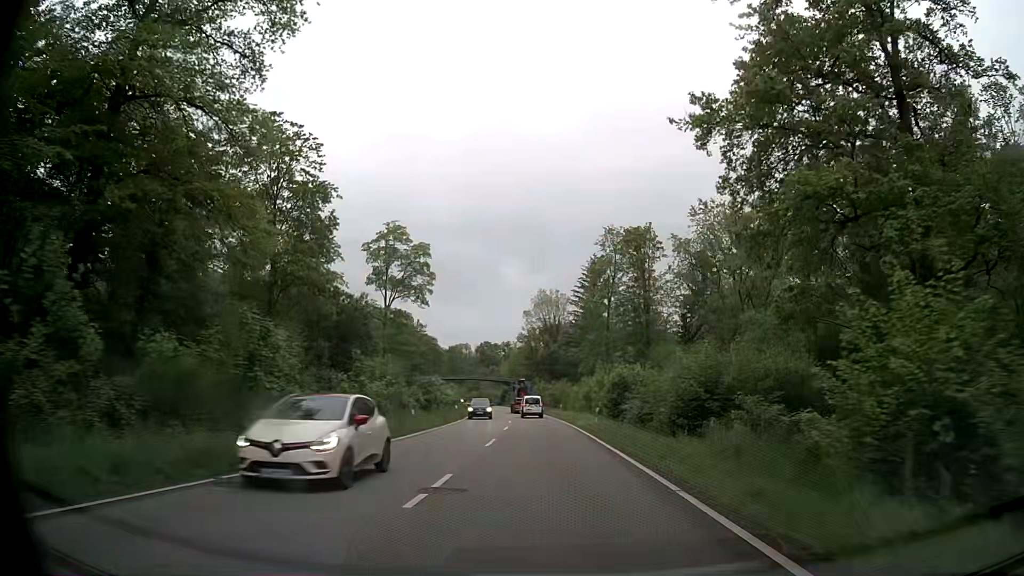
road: secondary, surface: asphalt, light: Day
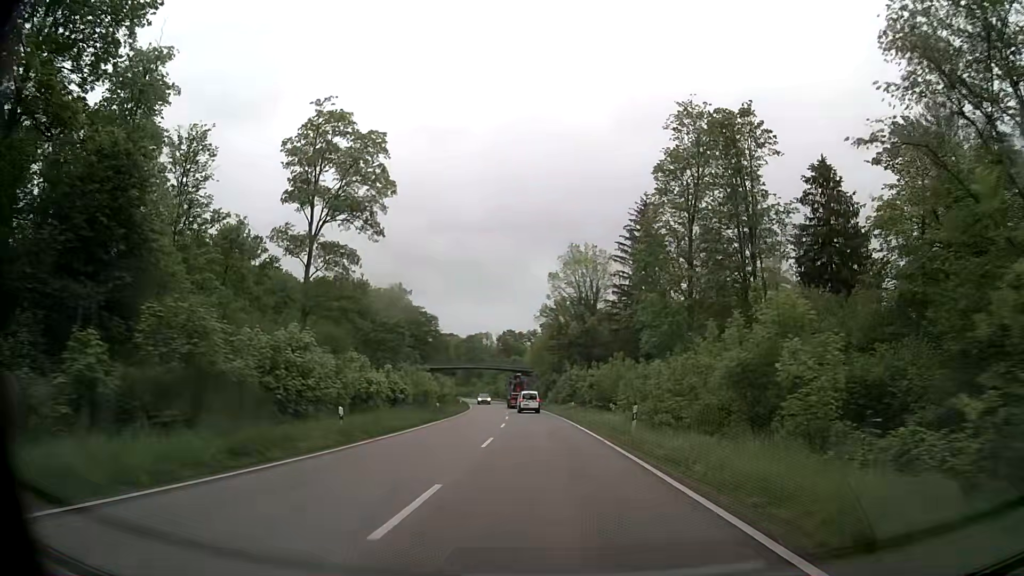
(-1.2, +38.3) m; -3°
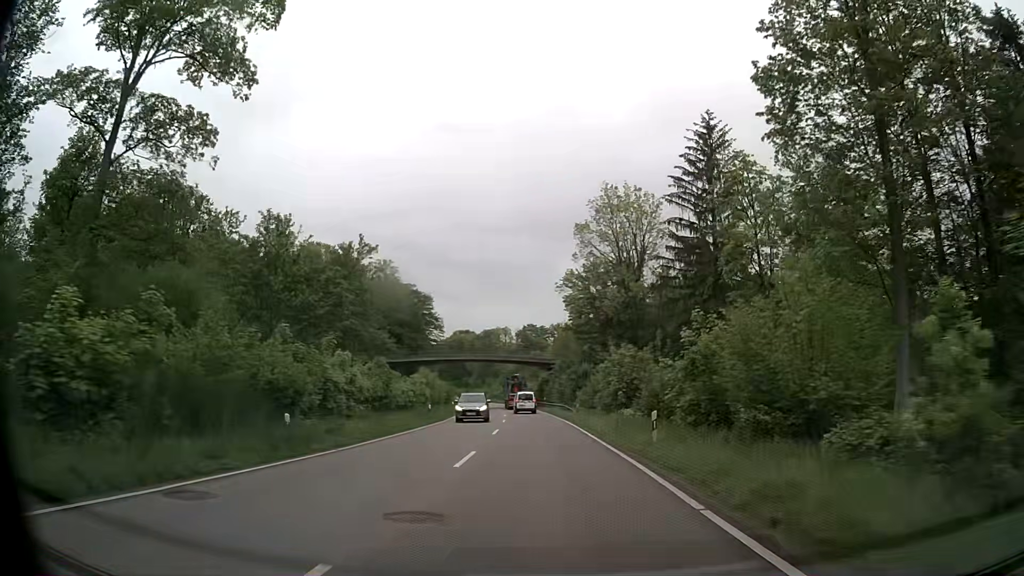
(-0.5, +29.2) m; -2°
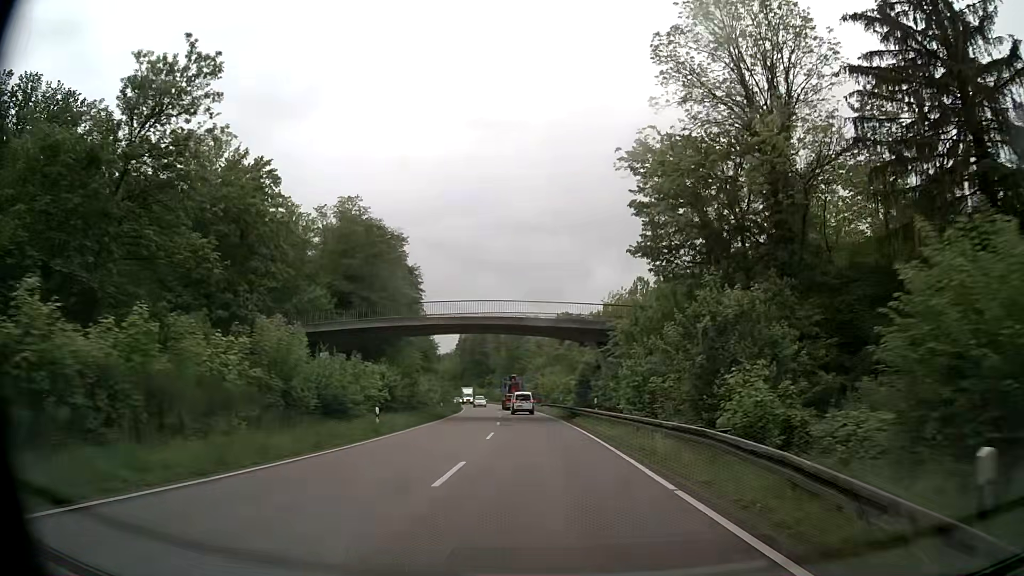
(-1.3, +39.2) m; -3°
(0, +10) (0, +20) (-1, +30) (-1, +40) (-2, +50) (-3, +60) (-4, +70) (-5, +80) (-6, +90) (-8, +100) m
